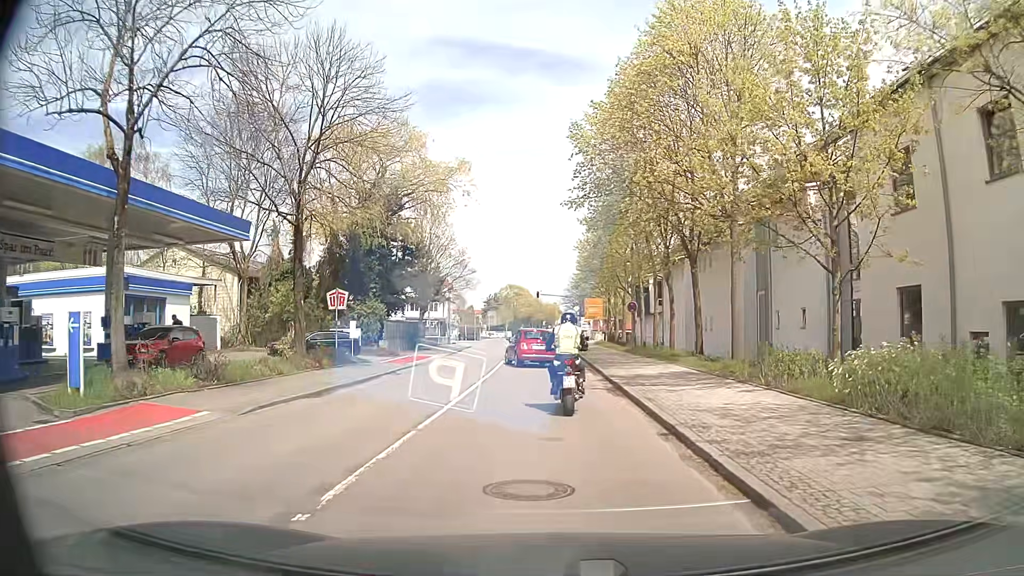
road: secondary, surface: asphalt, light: Day
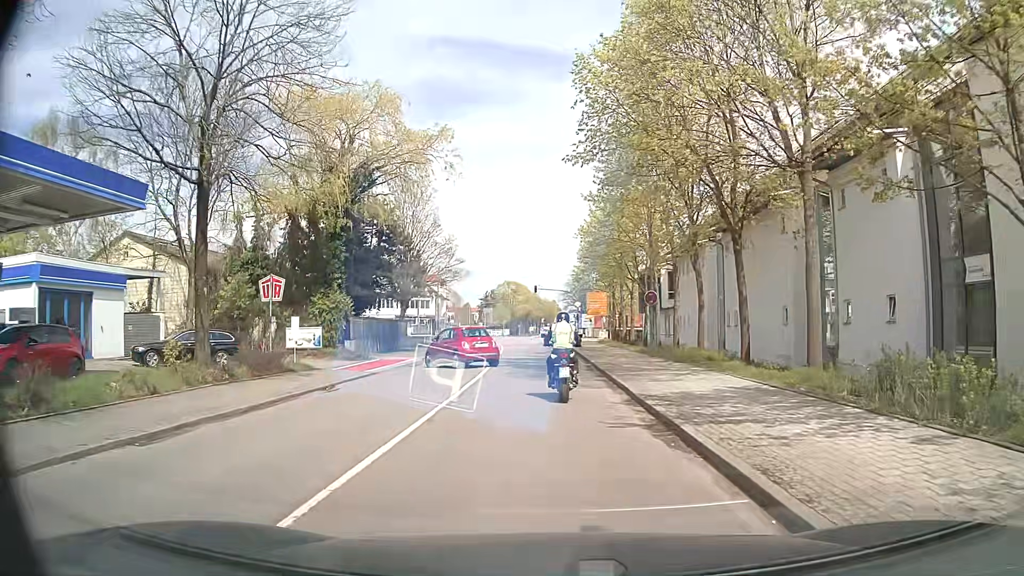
(0.0, +7.1) m; 0°
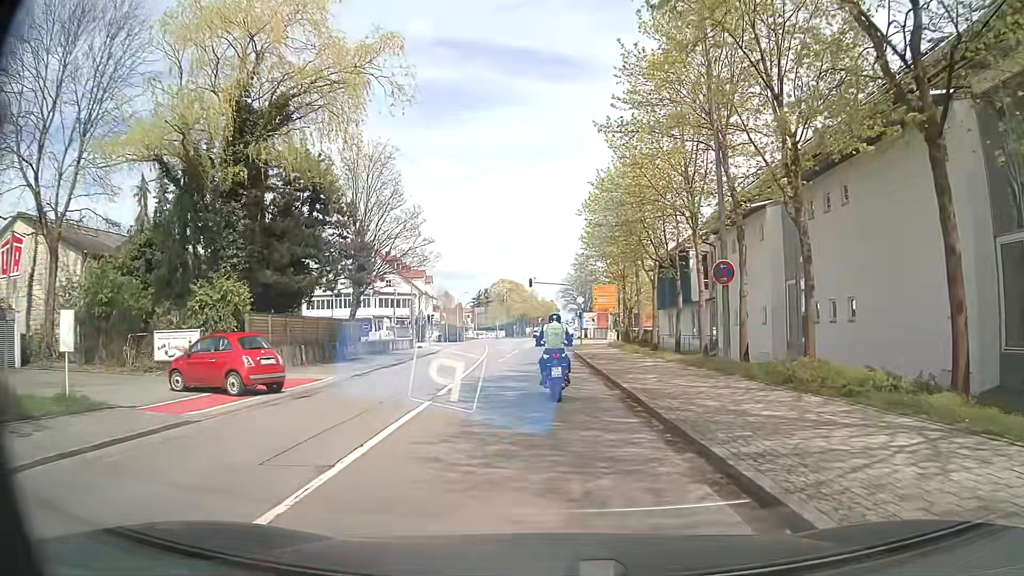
(0.0, +12.5) m; 0°
